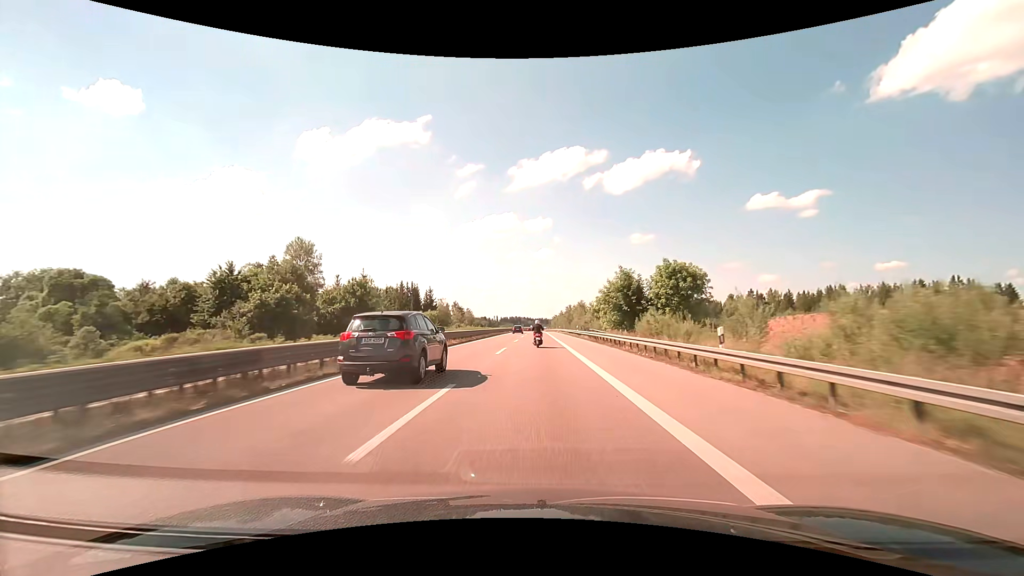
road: trunk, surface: asphalt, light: Day
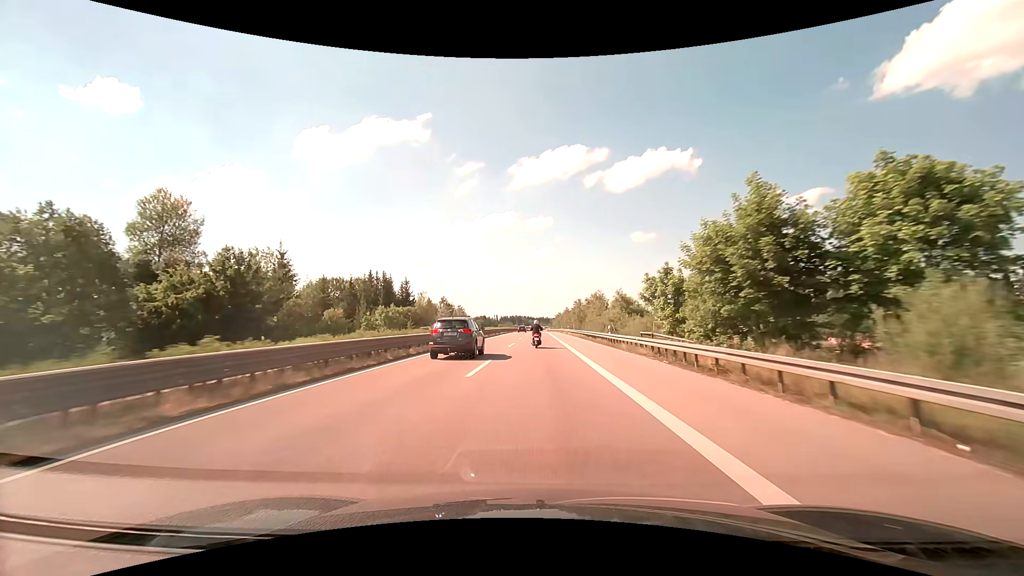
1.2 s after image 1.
(-0.1, +27.9) m; 0°
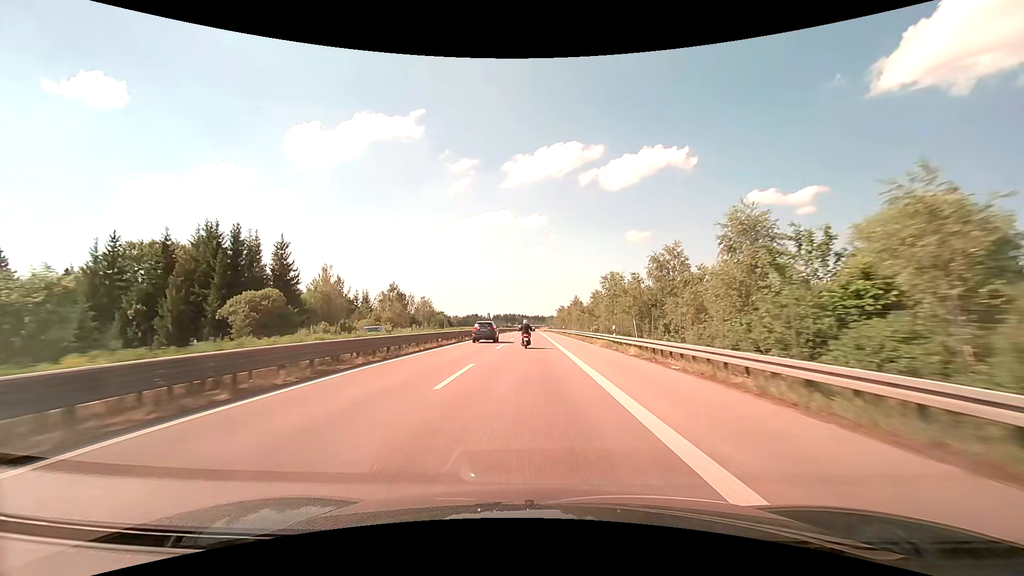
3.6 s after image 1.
(+0.3, +56.1) m; +1°
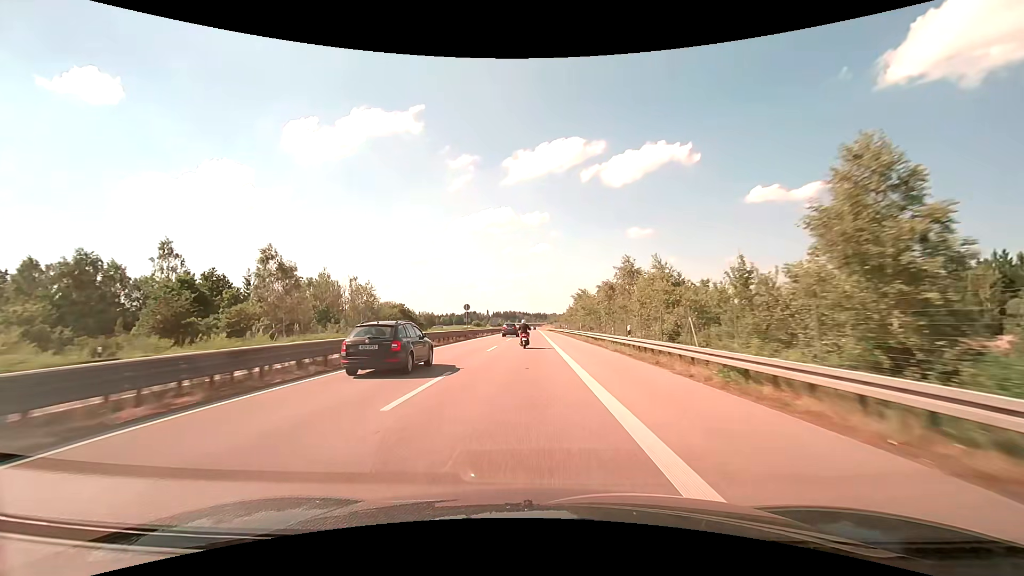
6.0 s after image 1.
(-0.2, +56.6) m; 0°
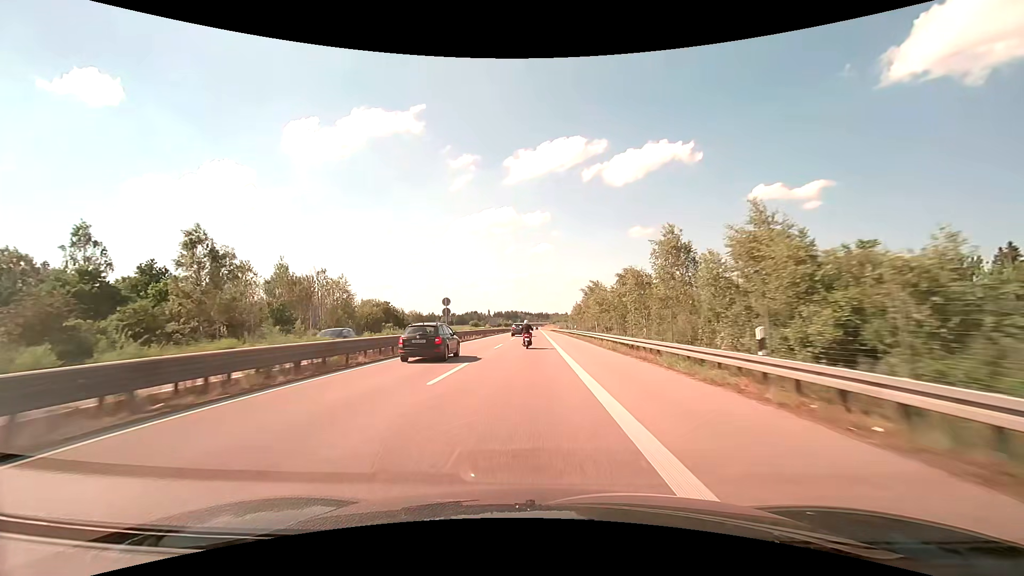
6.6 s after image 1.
(0.0, +14.2) m; 0°
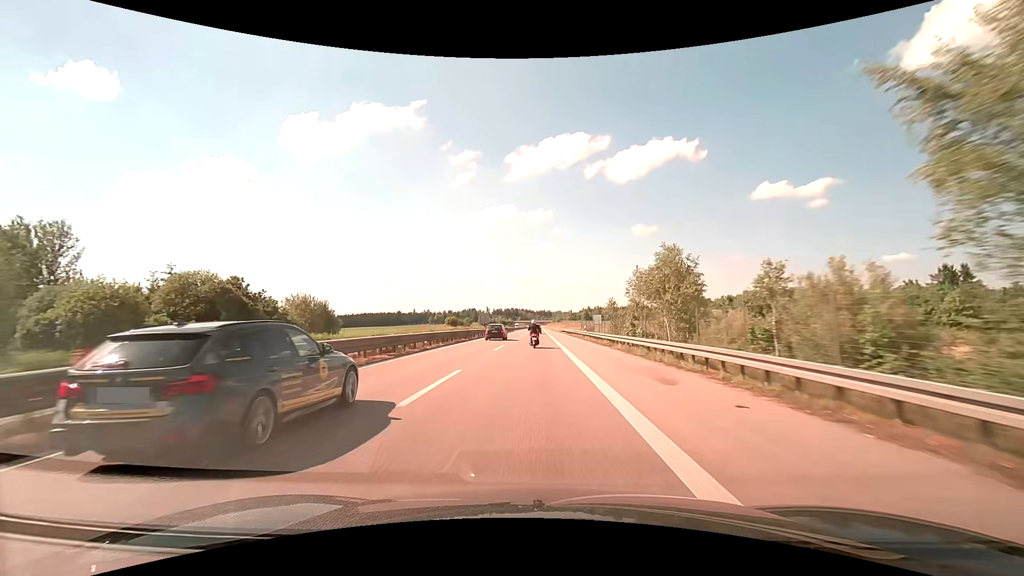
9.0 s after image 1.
(-0.2, +56.9) m; 0°
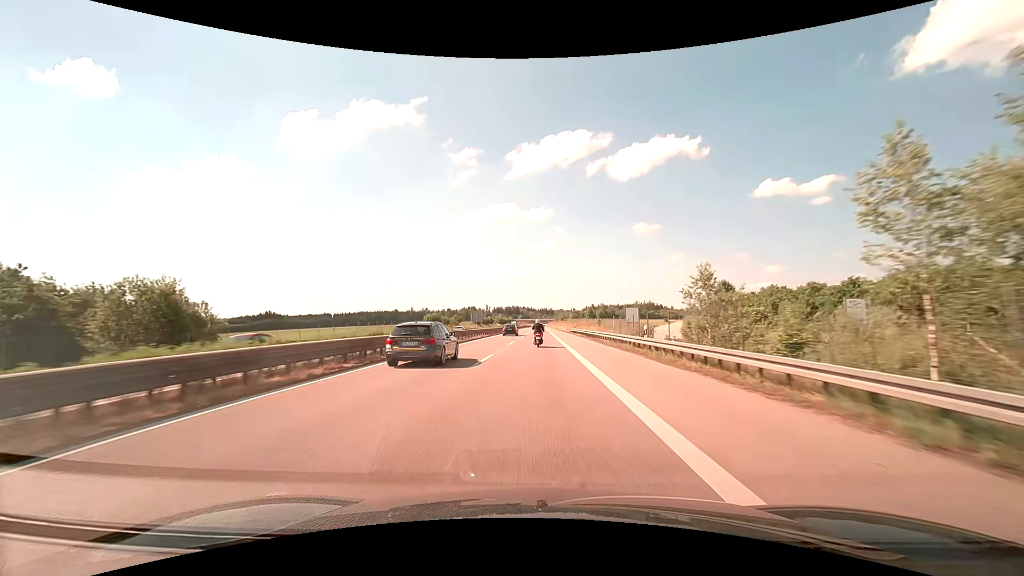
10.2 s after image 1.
(-0.1, +28.5) m; 0°
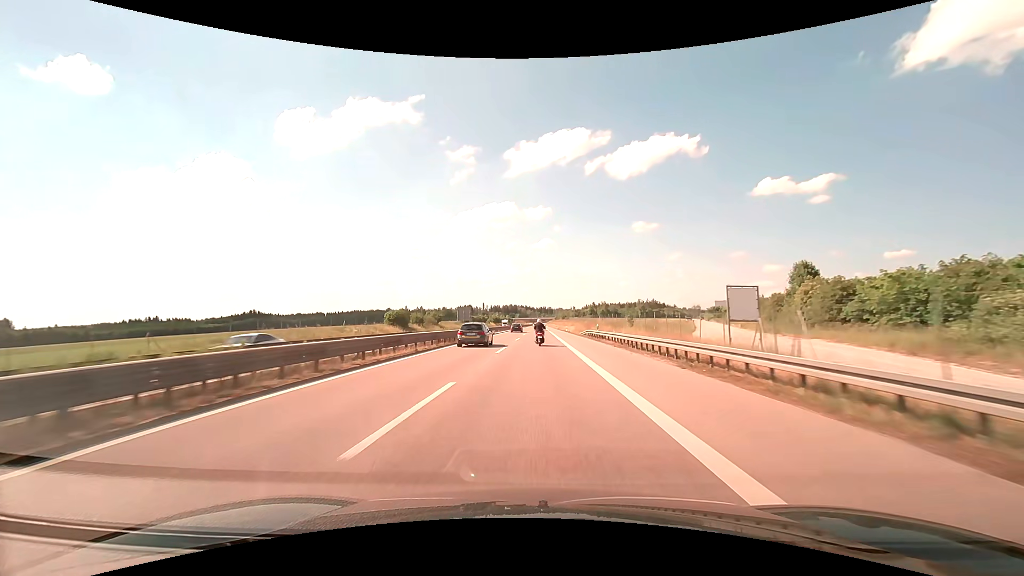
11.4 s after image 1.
(+0.1, +28.5) m; 0°
(0, +10) (0, +20) (0, +30) (0, +40) (0, +50) (0, +60) (0, +70) (0, +80) (0, +90) (+1, +100) m
